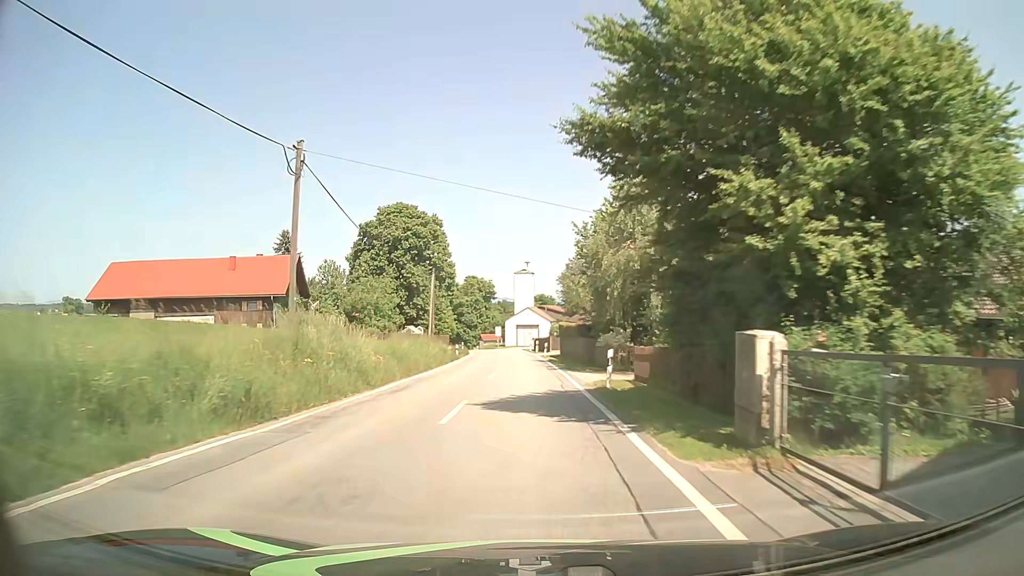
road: tertiary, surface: asphalt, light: Day
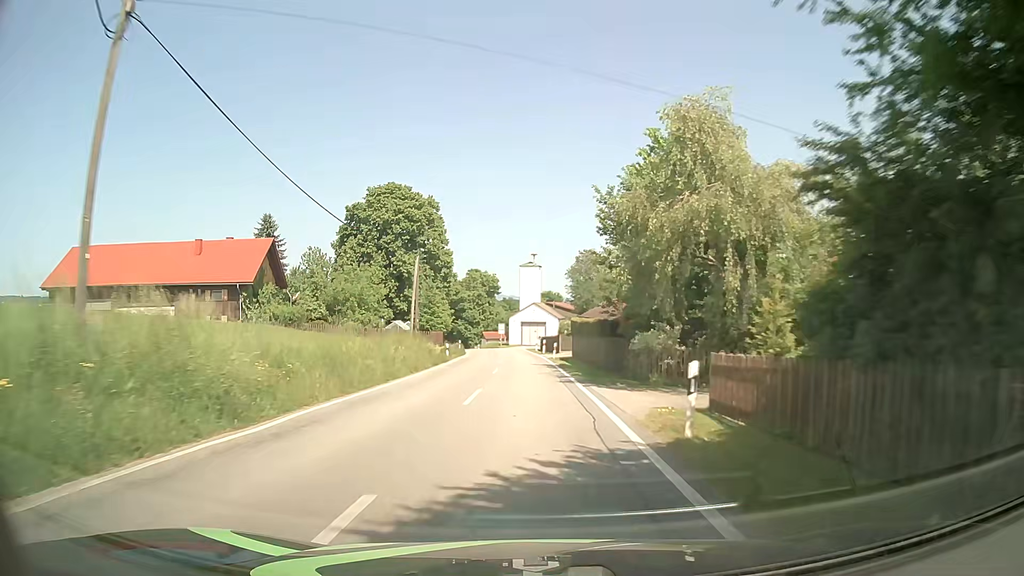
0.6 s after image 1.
(-0.1, +9.1) m; -1°
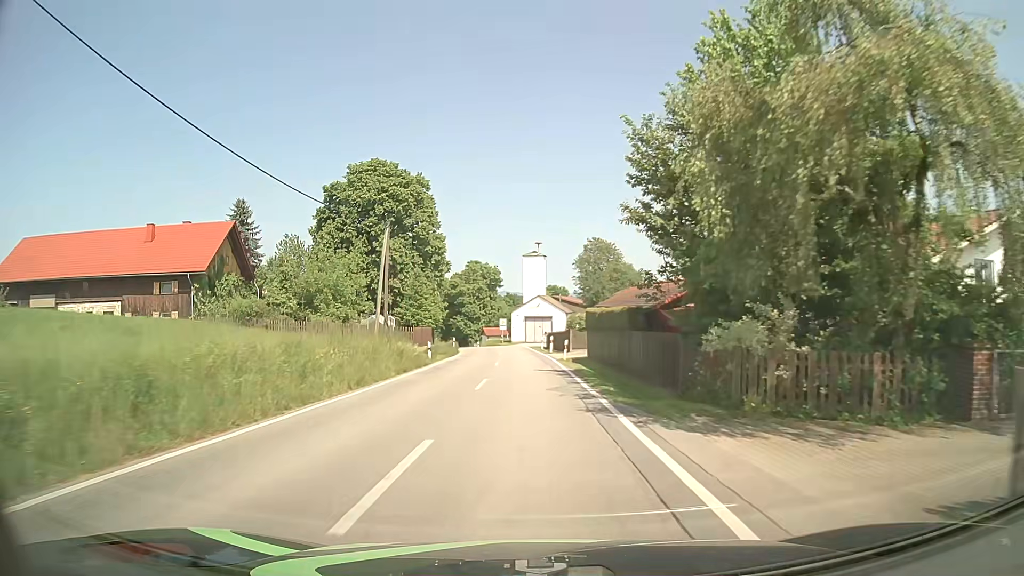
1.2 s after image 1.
(+0.2, +9.1) m; +1°
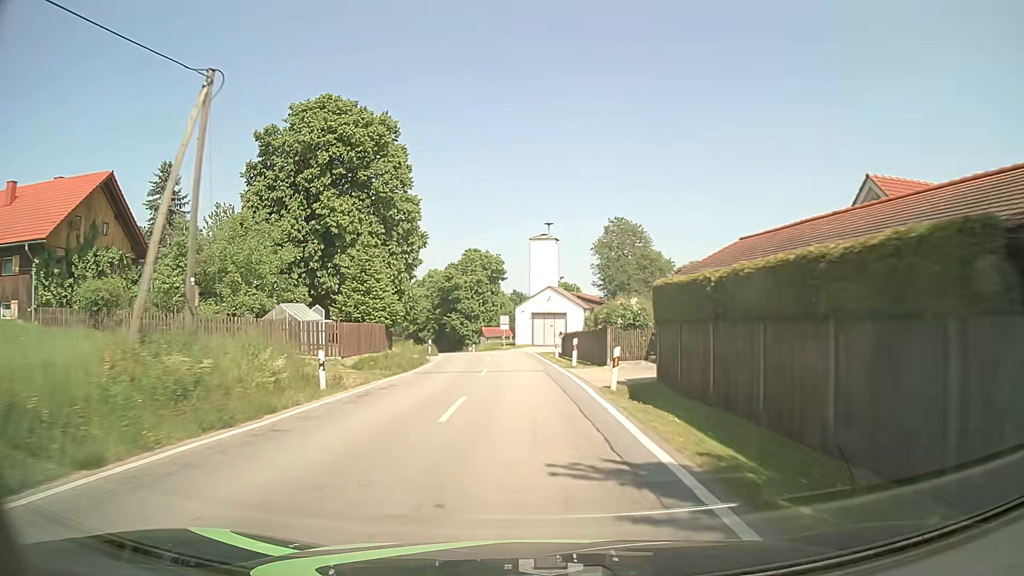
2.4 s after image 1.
(-0.2, +18.3) m; 0°
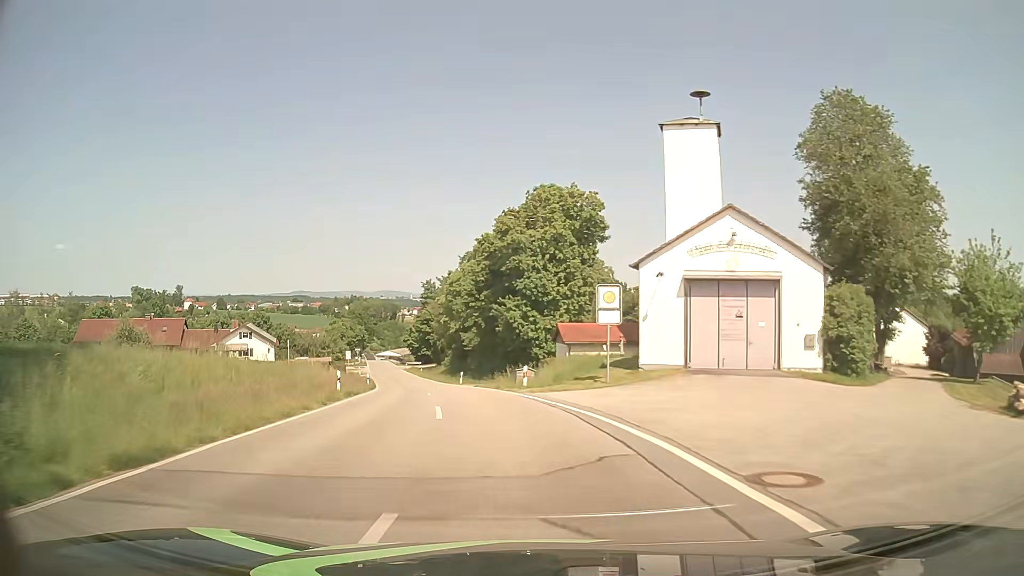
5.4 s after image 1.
(-2.5, +45.4) m; -8°
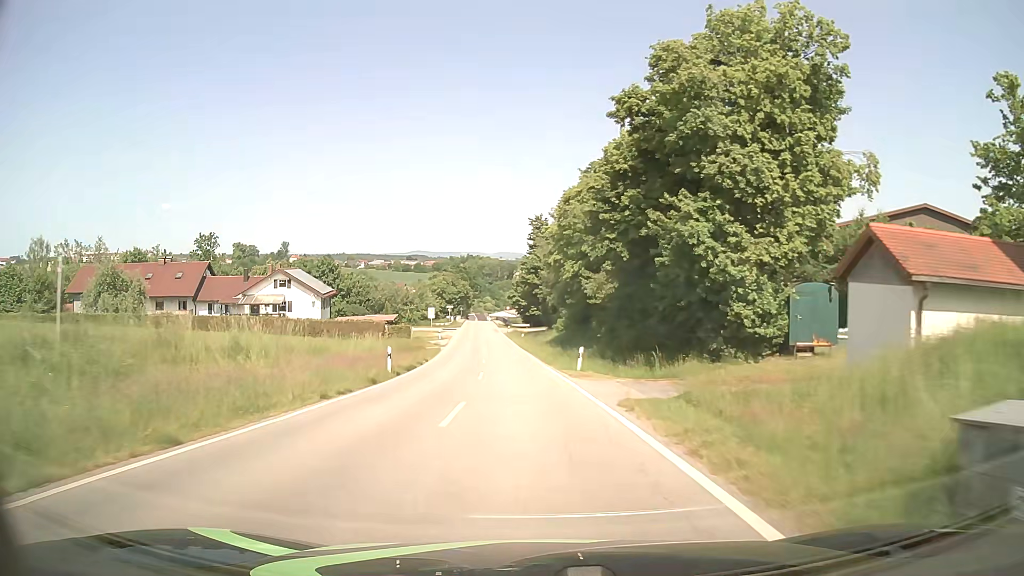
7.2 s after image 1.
(-3.0, +27.3) m; -10°
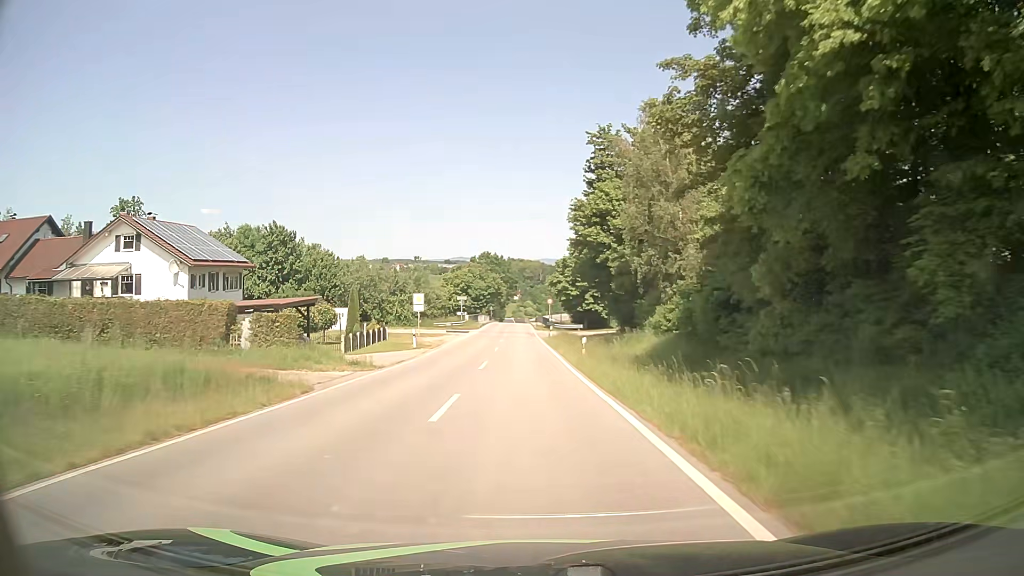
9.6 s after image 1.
(-1.4, +36.7) m; -4°
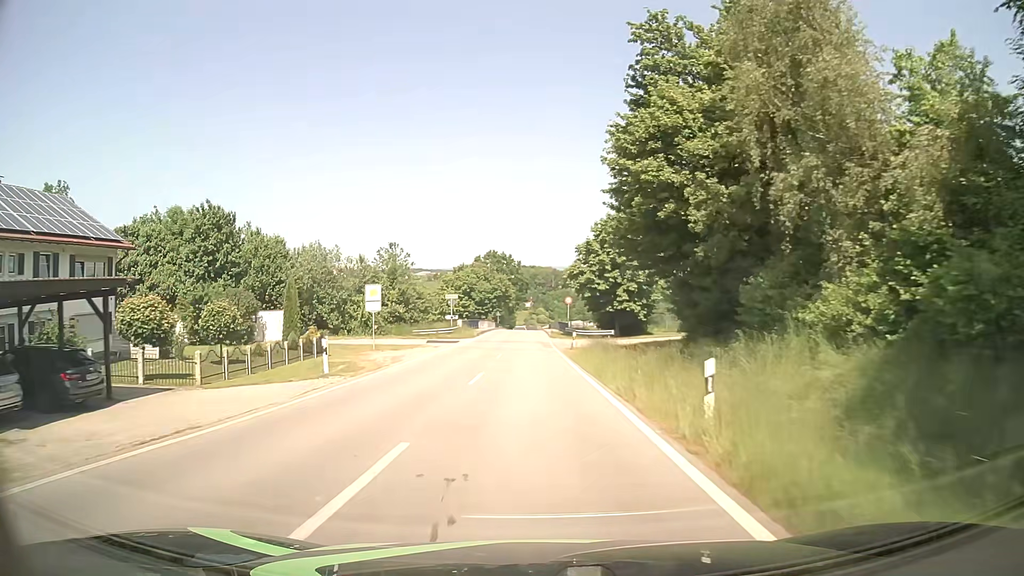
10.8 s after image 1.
(-0.2, +18.1) m; -1°
(0, +10) (0, +20) (0, +30) (0, +40) (0, +50) (0, +60) (0, +70) (0, +80) (0, +90) (0, +100) m
